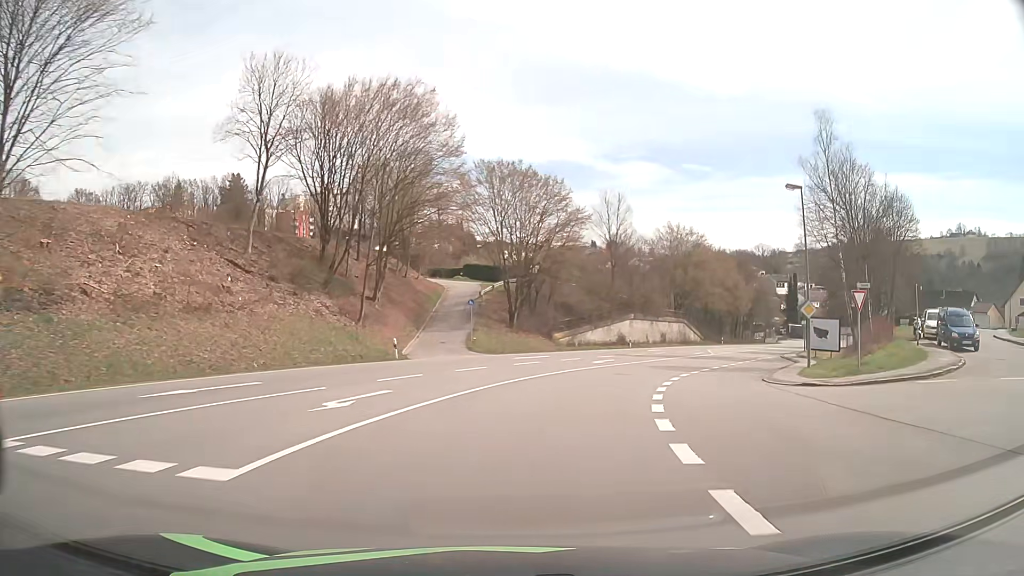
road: primary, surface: asphalt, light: Day
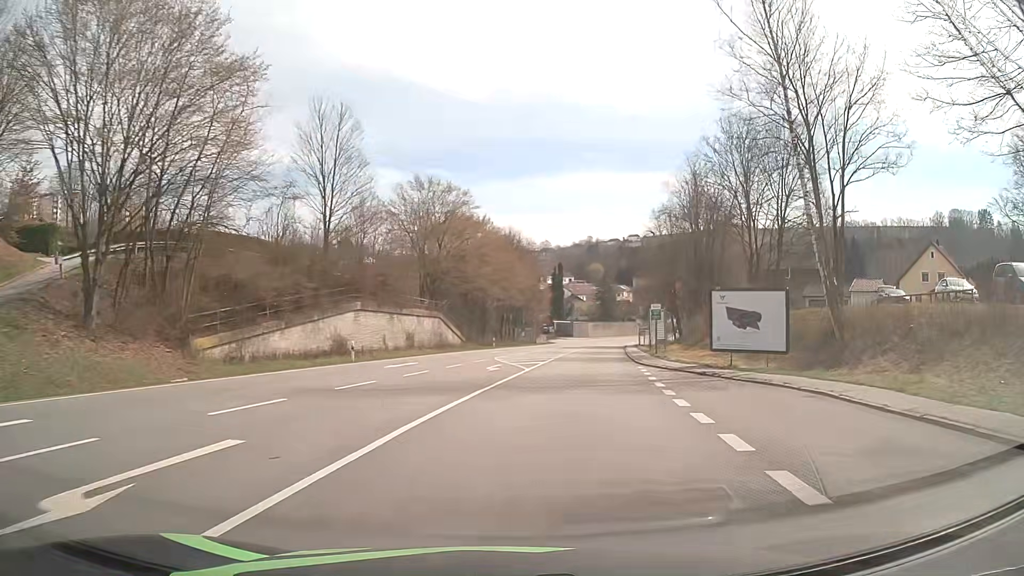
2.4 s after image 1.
(+5.8, +30.2) m; +22°
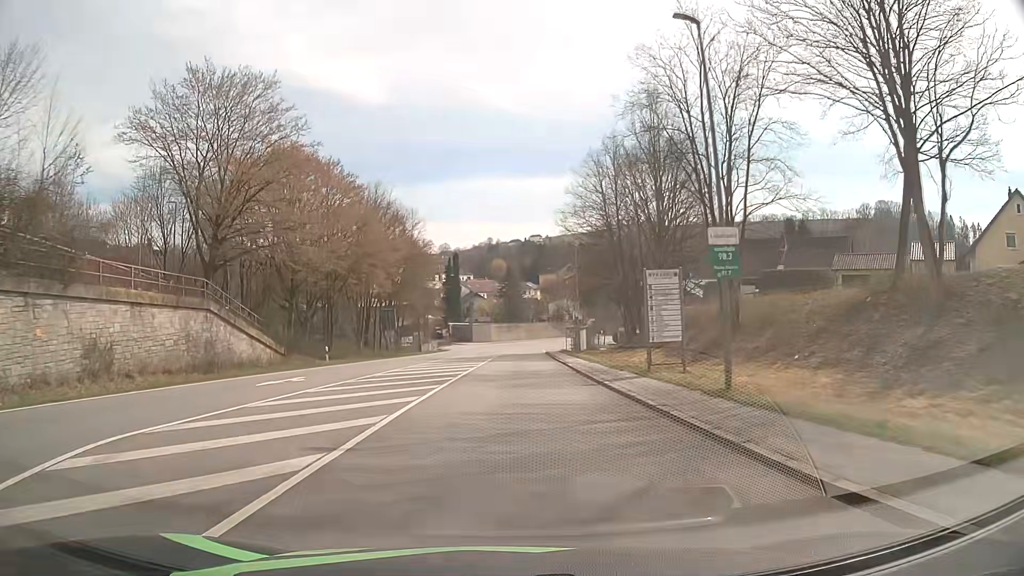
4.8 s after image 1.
(+3.3, +31.7) m; +8°
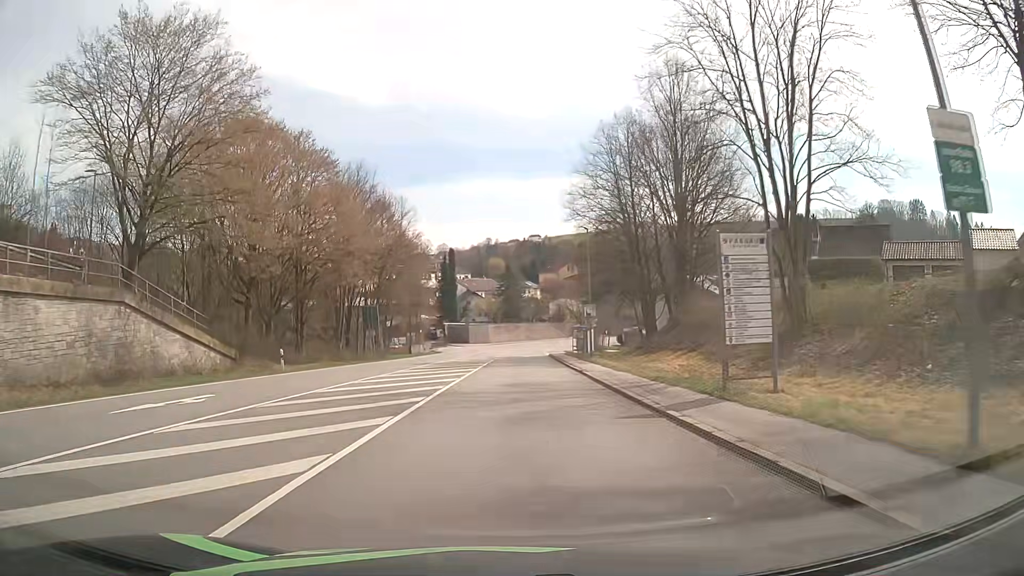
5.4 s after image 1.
(0.0, +8.1) m; 0°
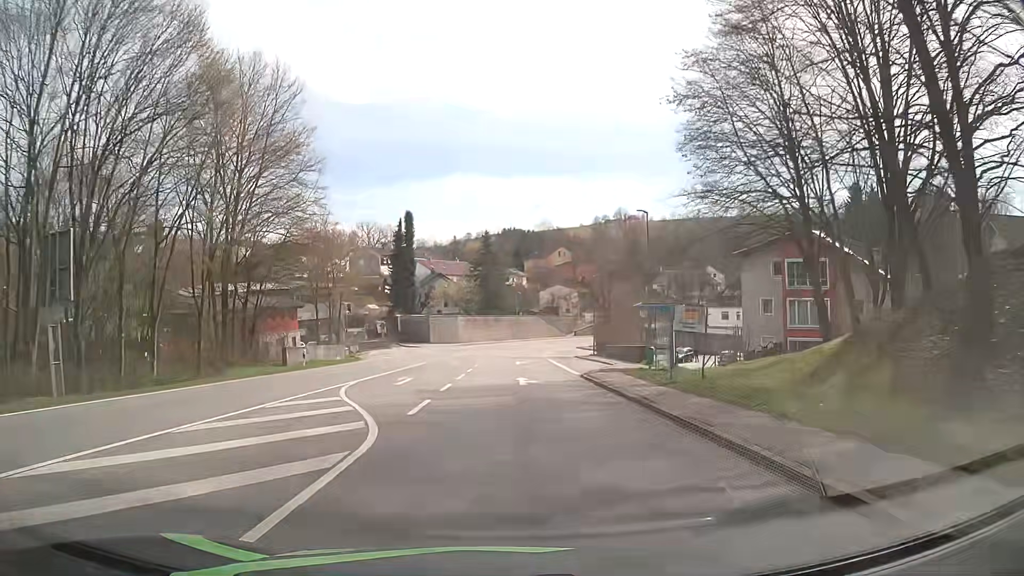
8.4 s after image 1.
(+0.5, +41.0) m; +1°
(0, +10) (0, +20) (+1, +30) (+1, +40) (+1, +50) (+2, +60) (+3, +70) (+4, +80) (+6, +90) (+8, +99) m
